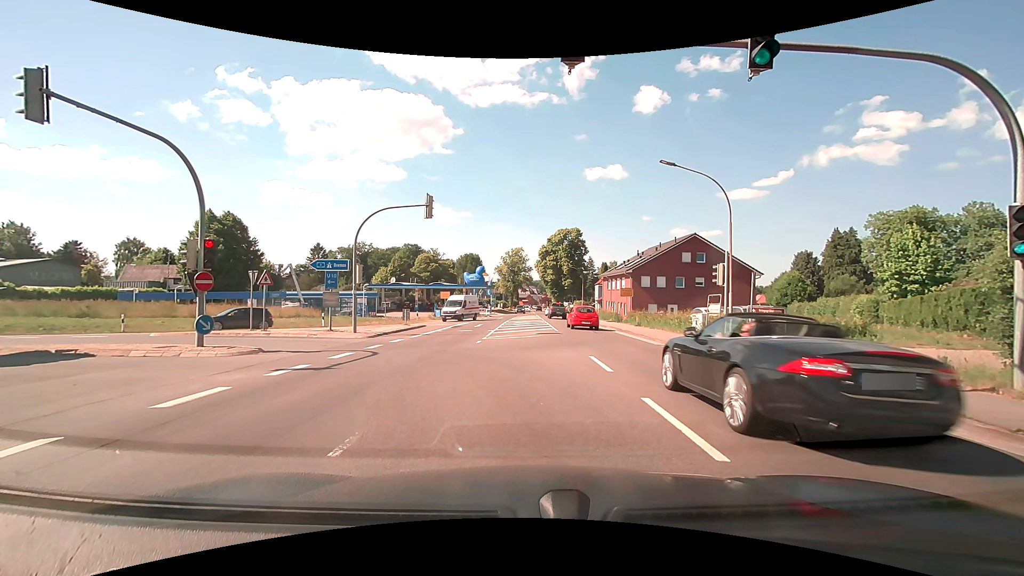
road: secondary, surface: asphalt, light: Day
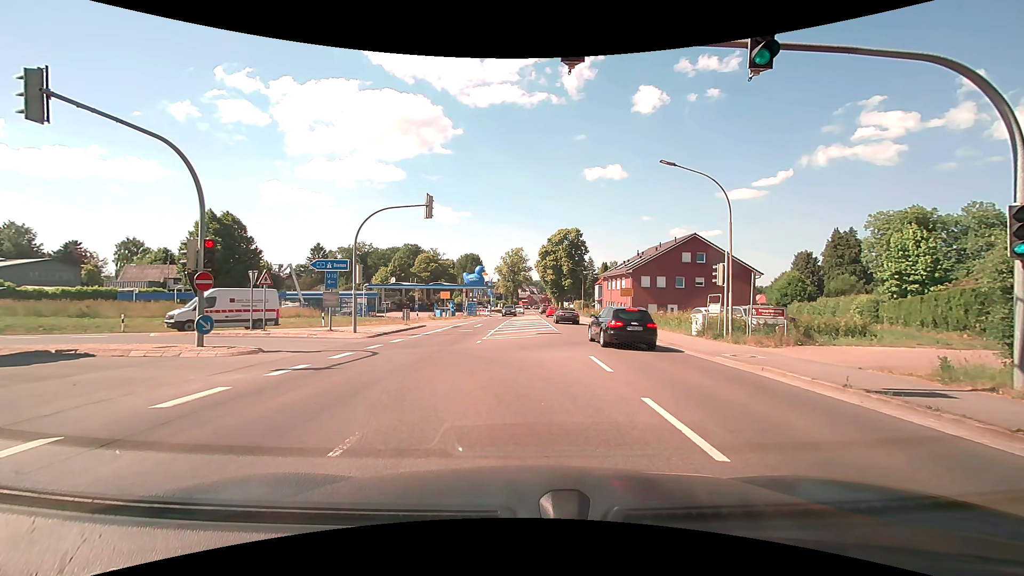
(0.0, 0.0) m; 0°
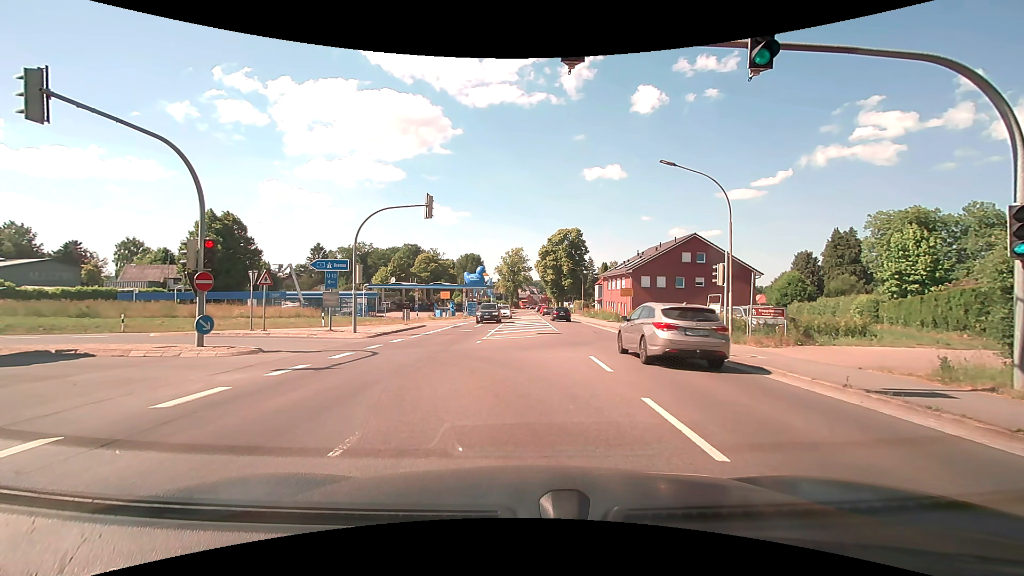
(0.0, 0.0) m; 0°
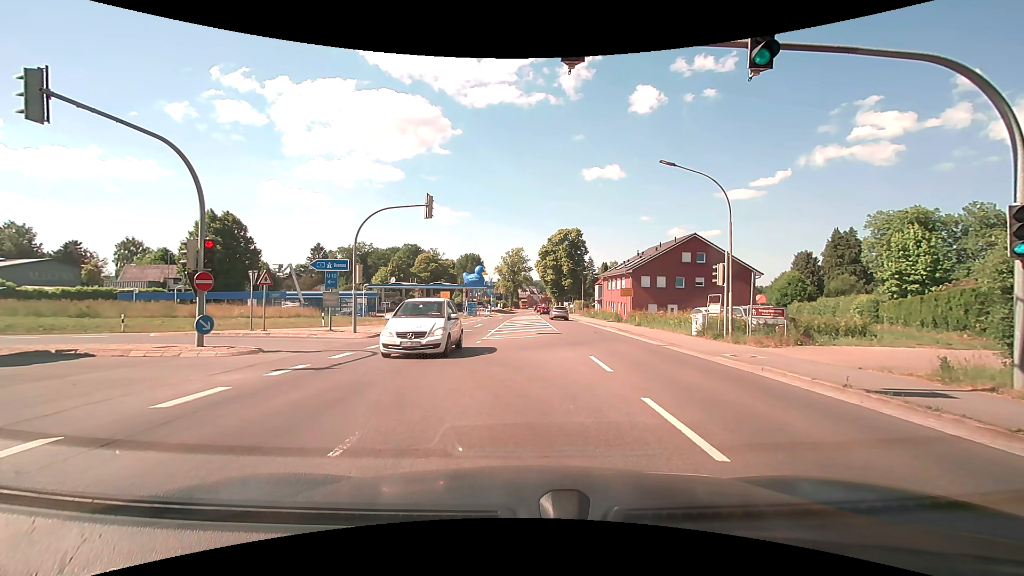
(0.0, 0.0) m; 0°
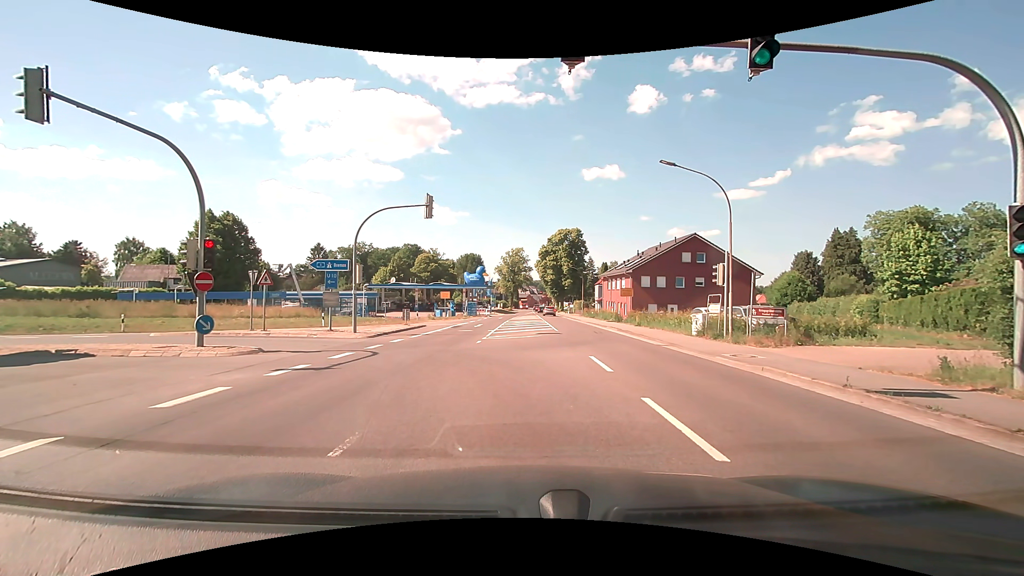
(0.0, 0.0) m; 0°
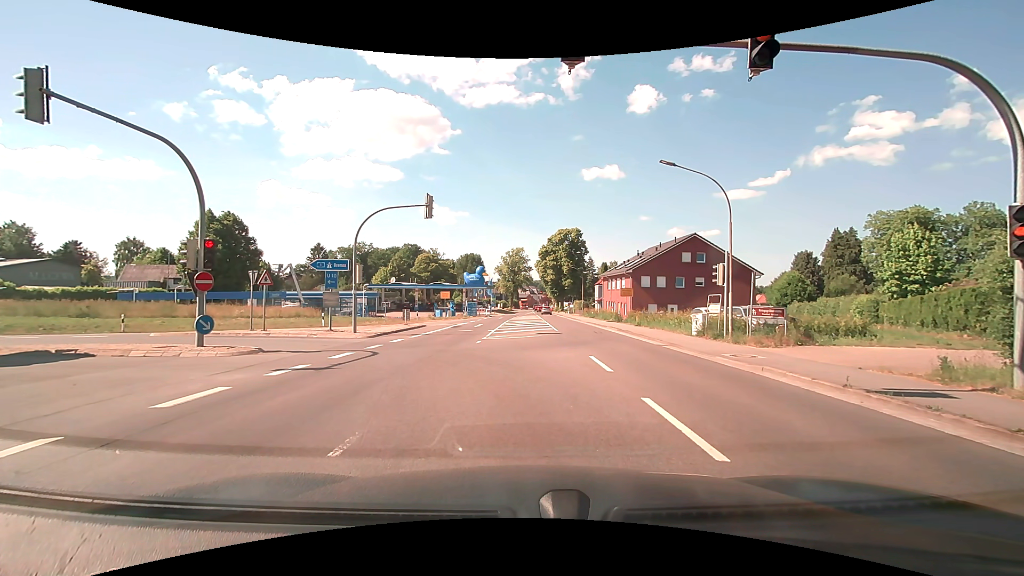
(0.0, 0.0) m; 0°
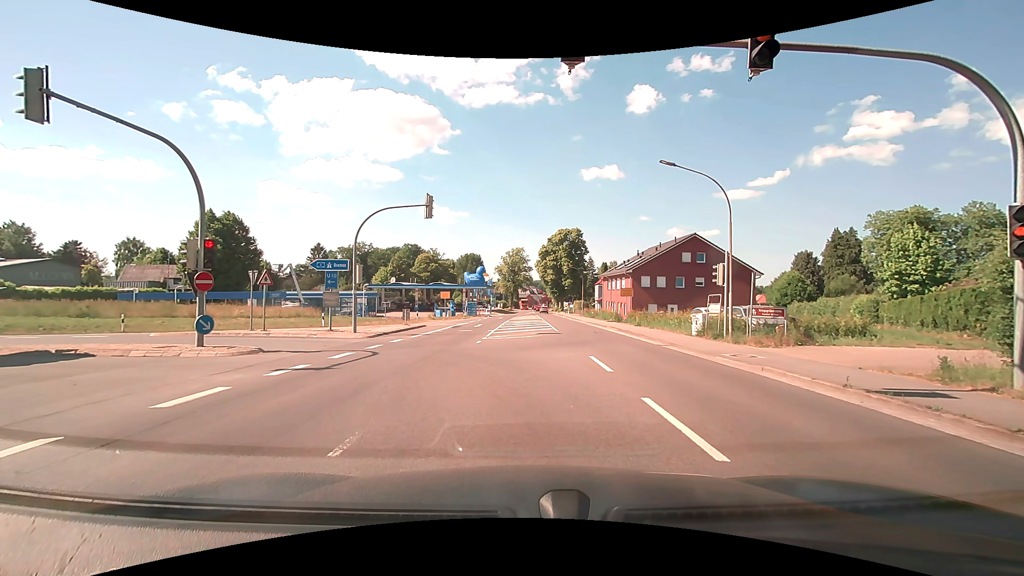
(0.0, 0.0) m; 0°
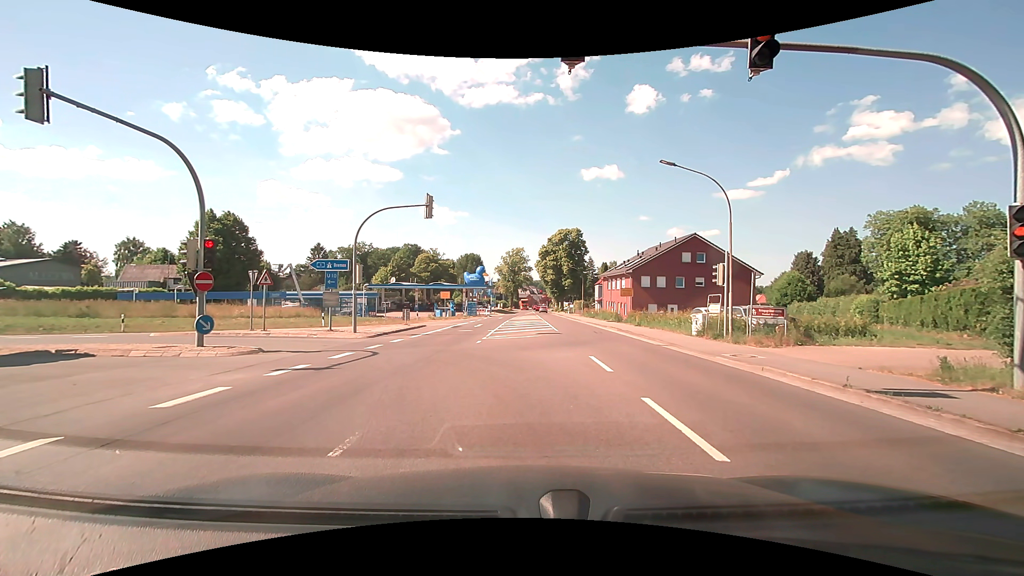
(0.0, 0.0) m; 0°
(-1, +10) (-5, +19) (-14, +22) (-24, +22) (-34, +21) (-44, +21) (-54, +20) (-64, +20) (-74, +20) (-84, +20) m
